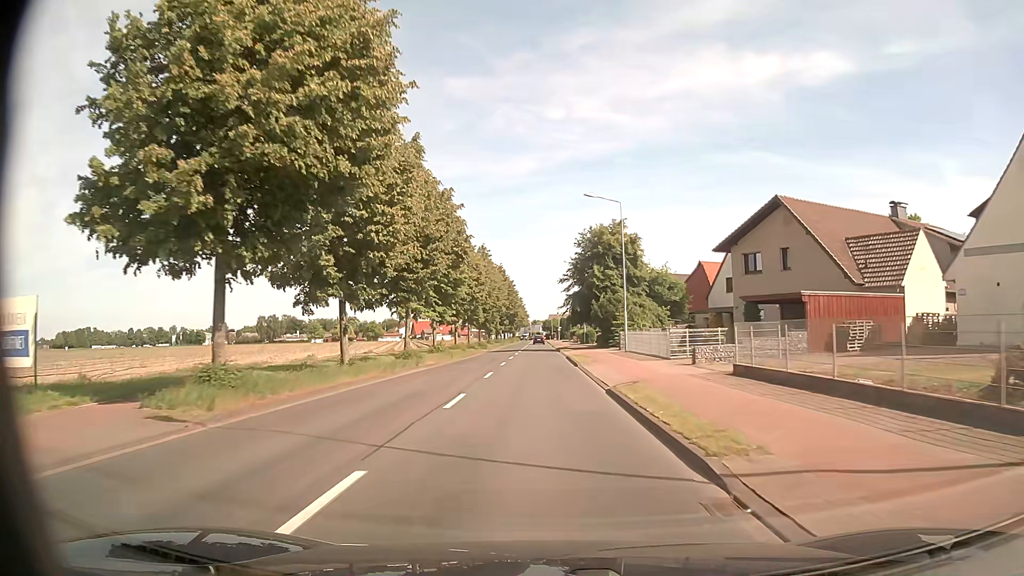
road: secondary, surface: asphalt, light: Day
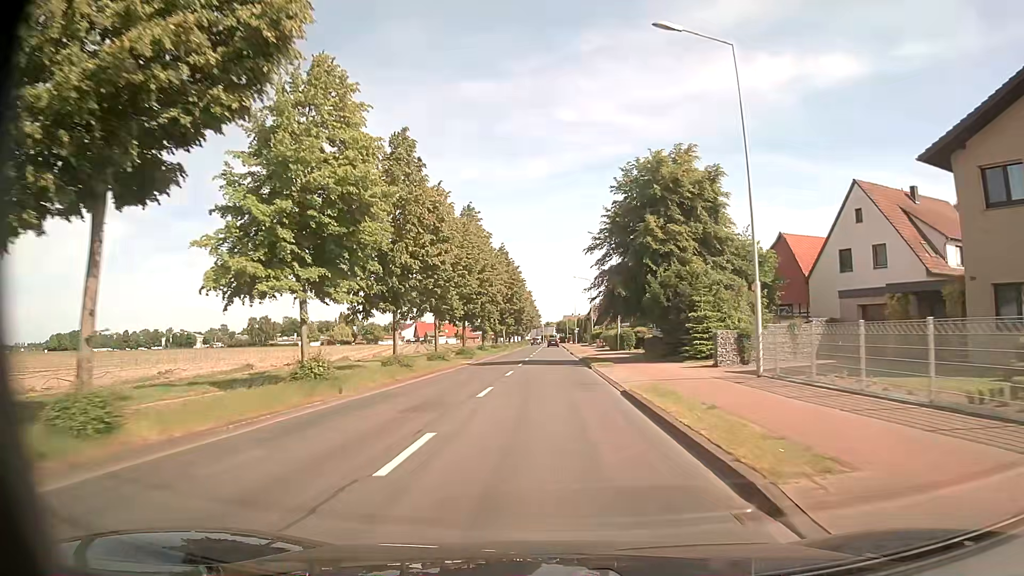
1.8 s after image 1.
(-0.3, +24.3) m; -1°
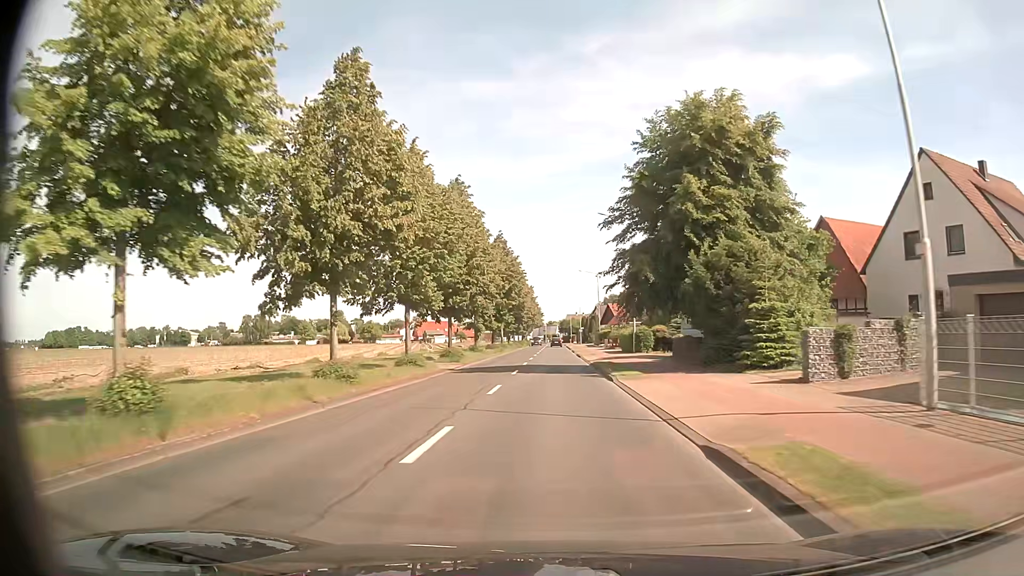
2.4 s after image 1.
(0.0, +8.4) m; -1°
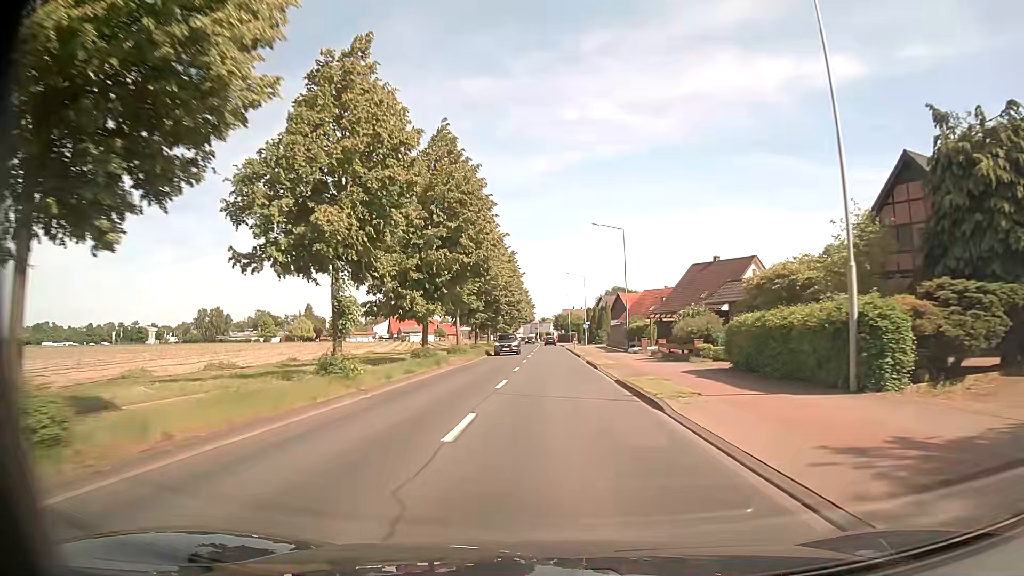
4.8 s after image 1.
(+0.2, +34.8) m; +1°
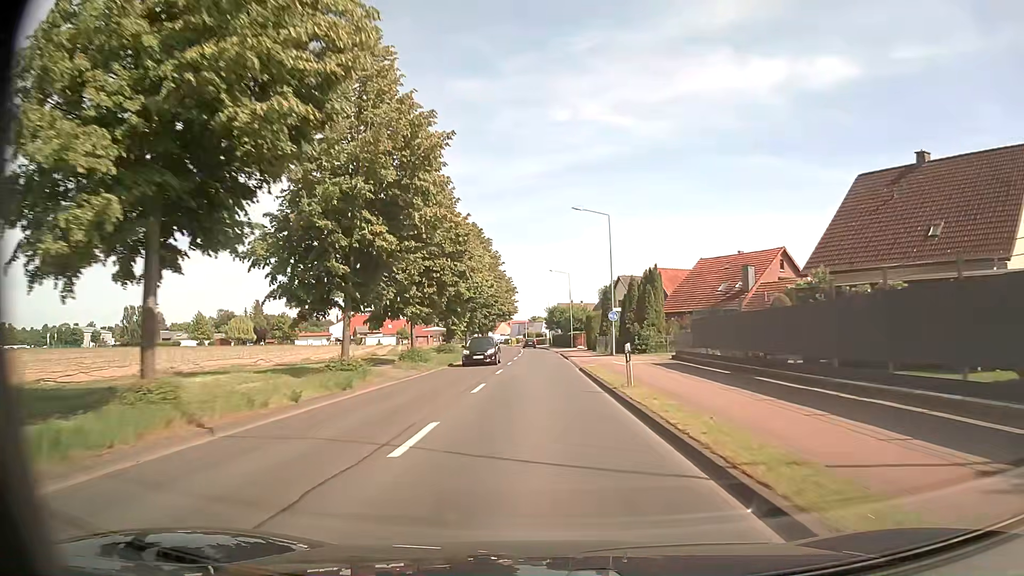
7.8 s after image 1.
(+0.5, +46.2) m; +1°
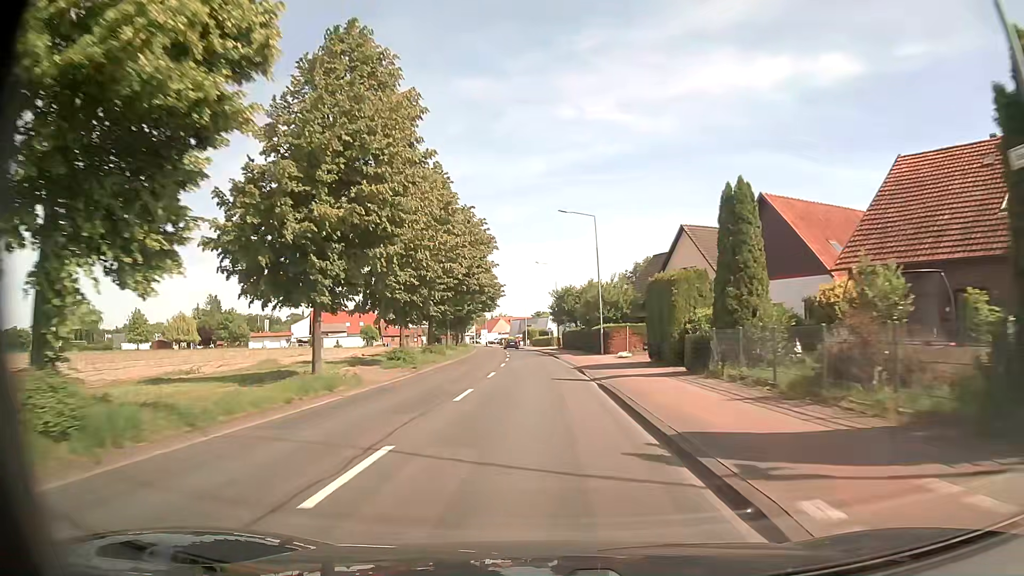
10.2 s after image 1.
(0.0, +38.7) m; -1°
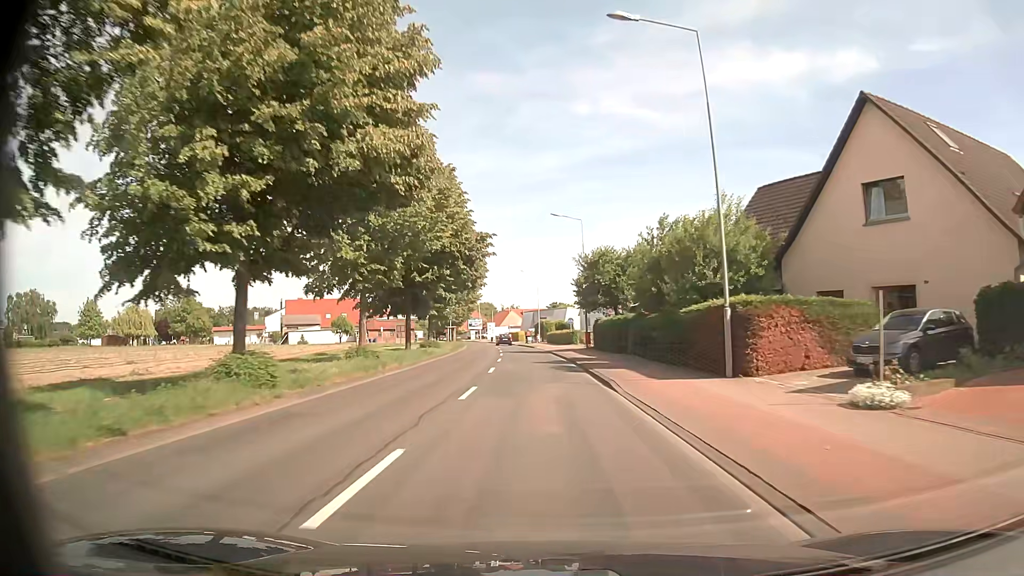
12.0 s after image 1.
(-0.3, +27.5) m; -1°
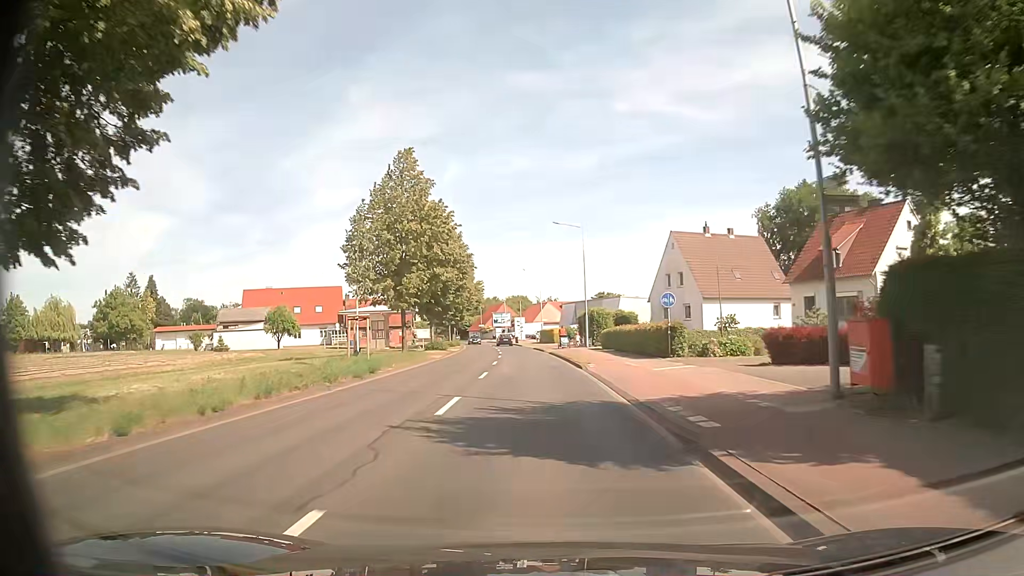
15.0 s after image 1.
(-0.8, +38.5) m; -3°
(0, +10) (-1, +20) (-1, +30) (-1, +40) (-2, +50) (-3, +60) (-4, +70) (-5, +80) (-7, +90) (-8, +100) m
